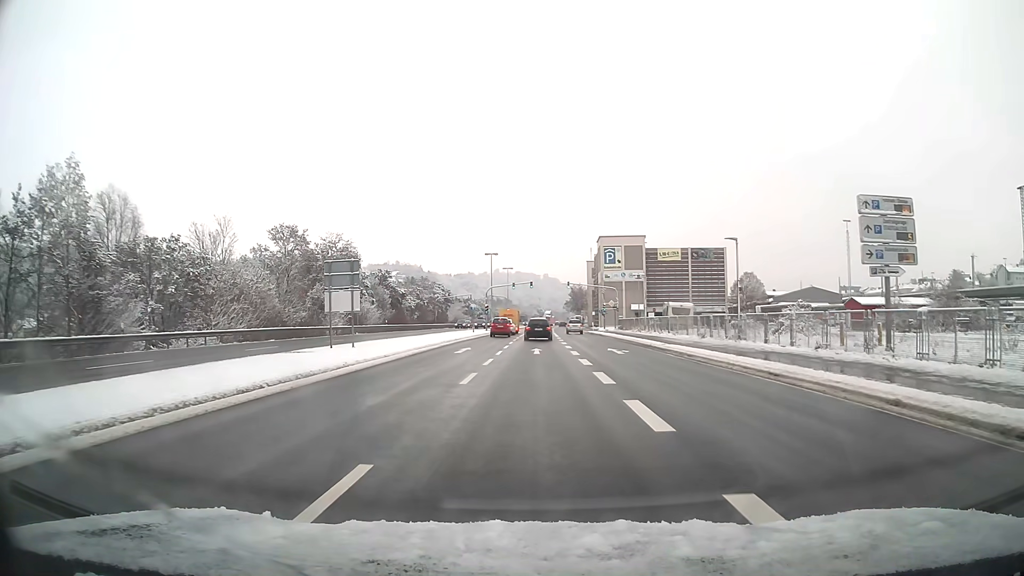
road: primary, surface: asphalt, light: Day
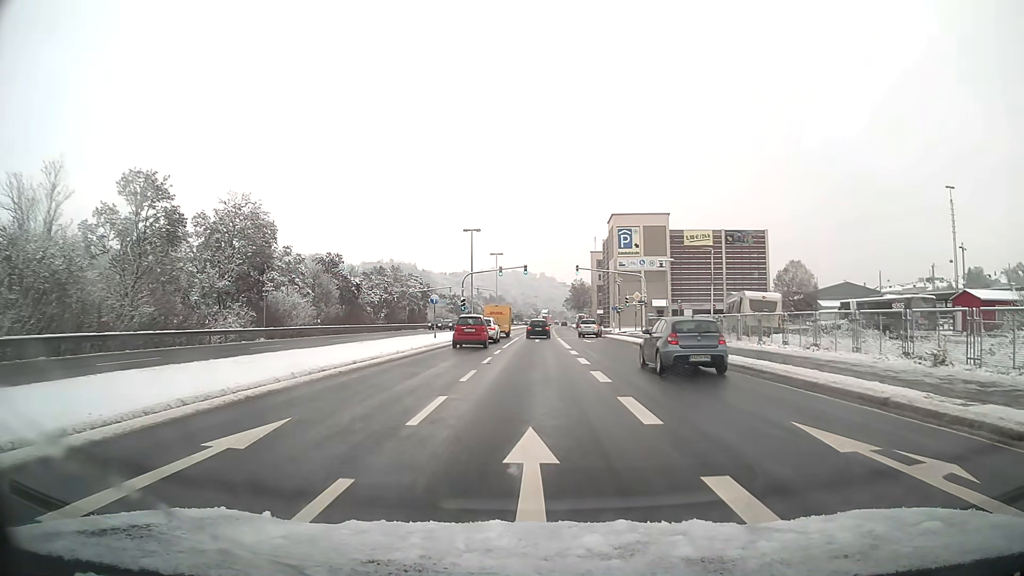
(+0.1, +23.2) m; 0°
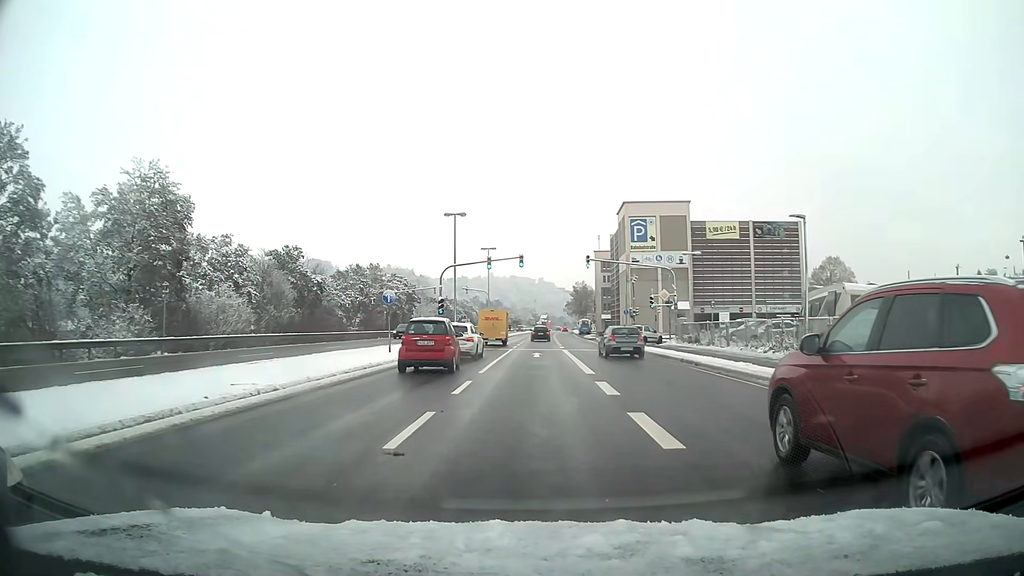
(0.0, +13.5) m; 0°
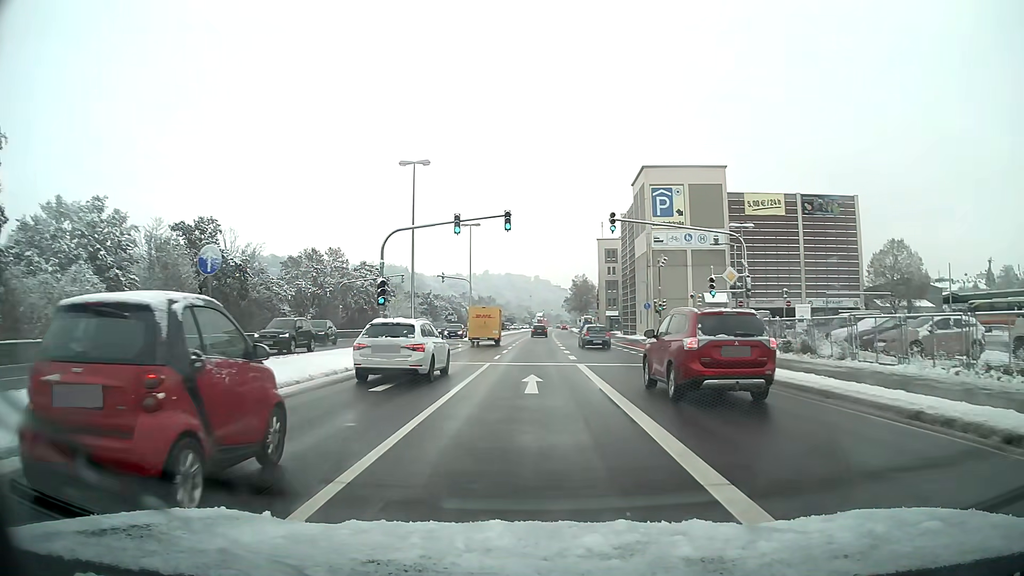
(+0.1, +17.2) m; 0°
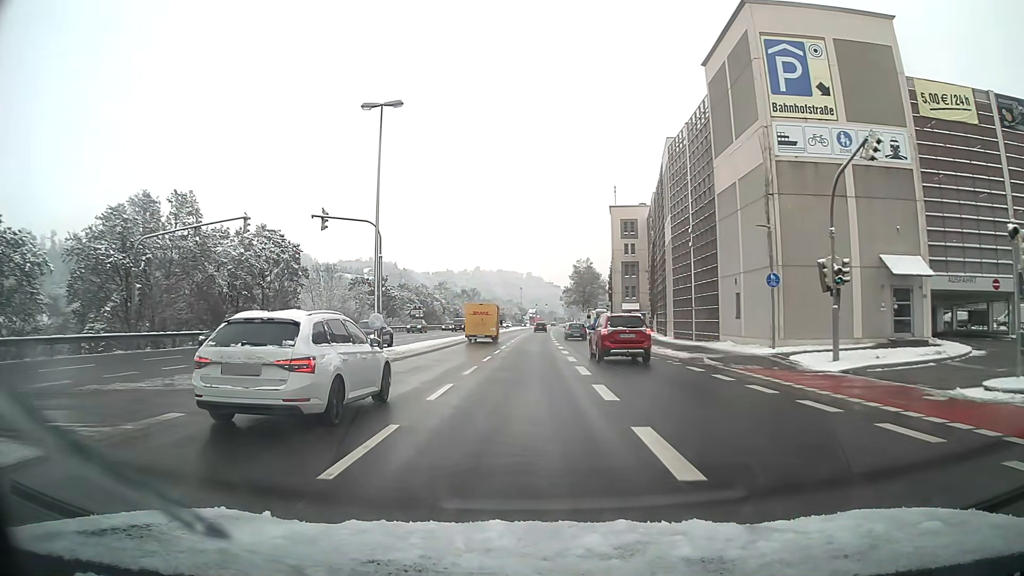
(+0.2, +33.7) m; +1°
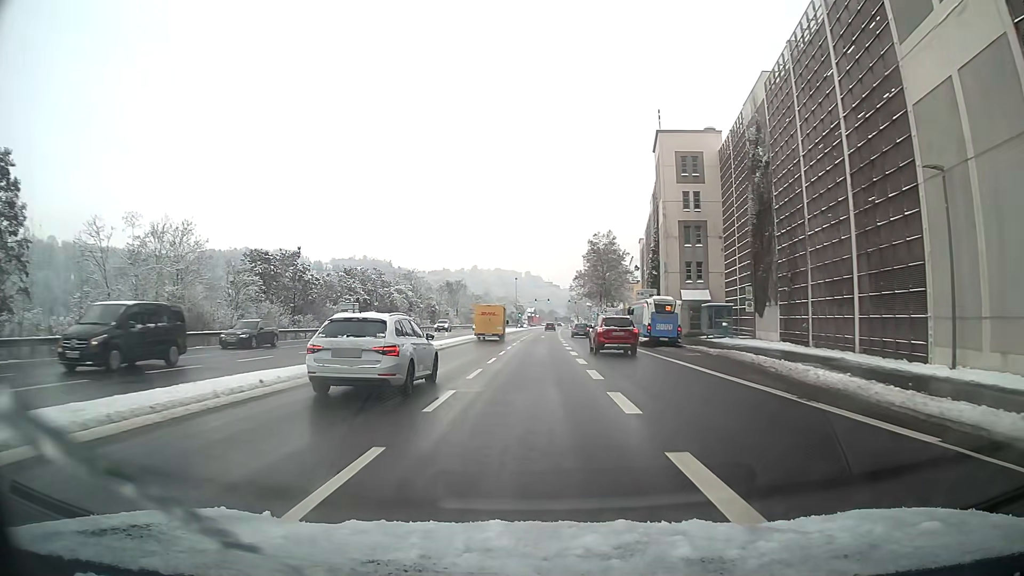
(0.0, +37.9) m; 0°
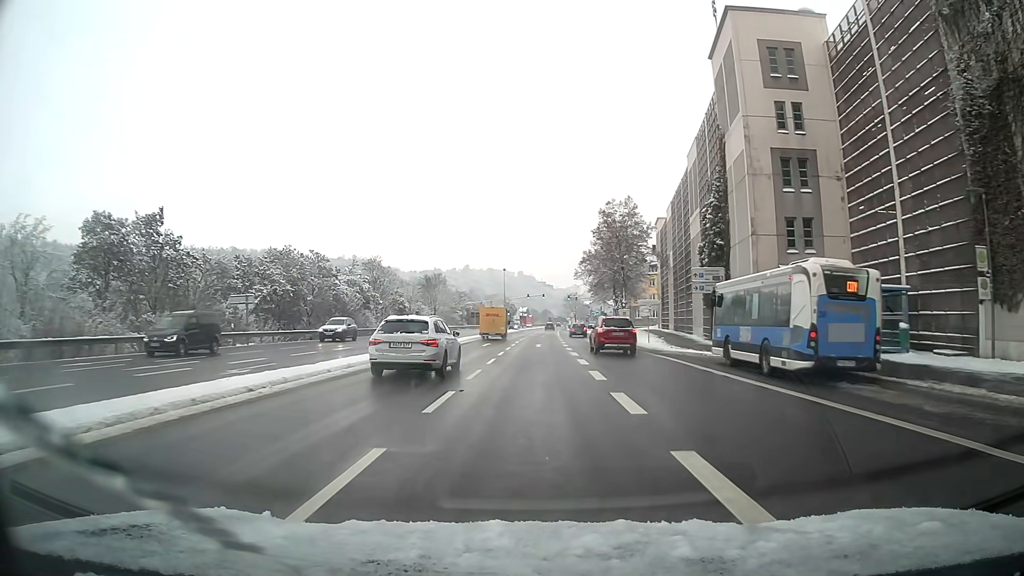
(+0.1, +24.3) m; +1°
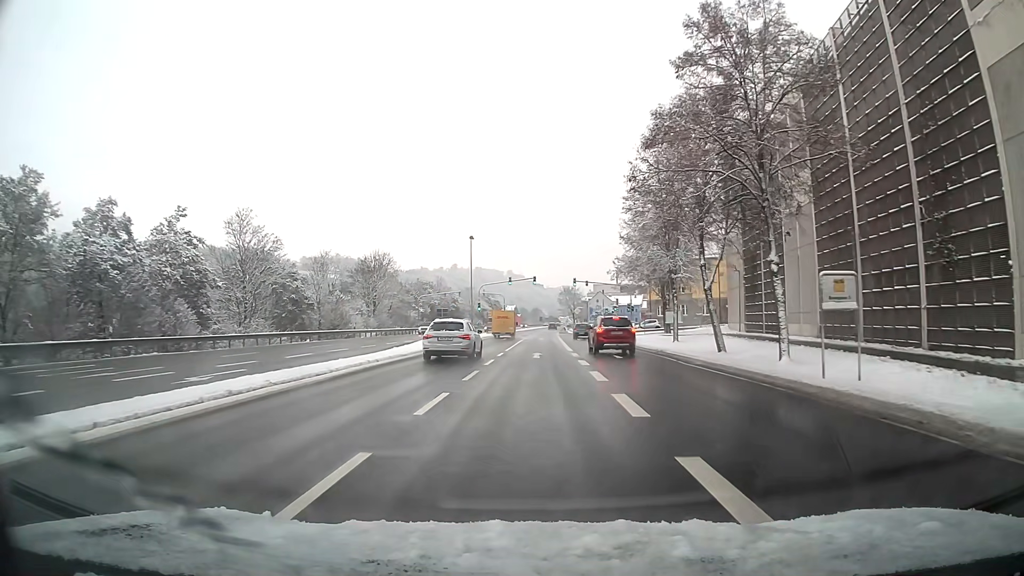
(+0.4, +42.6) m; +1°
